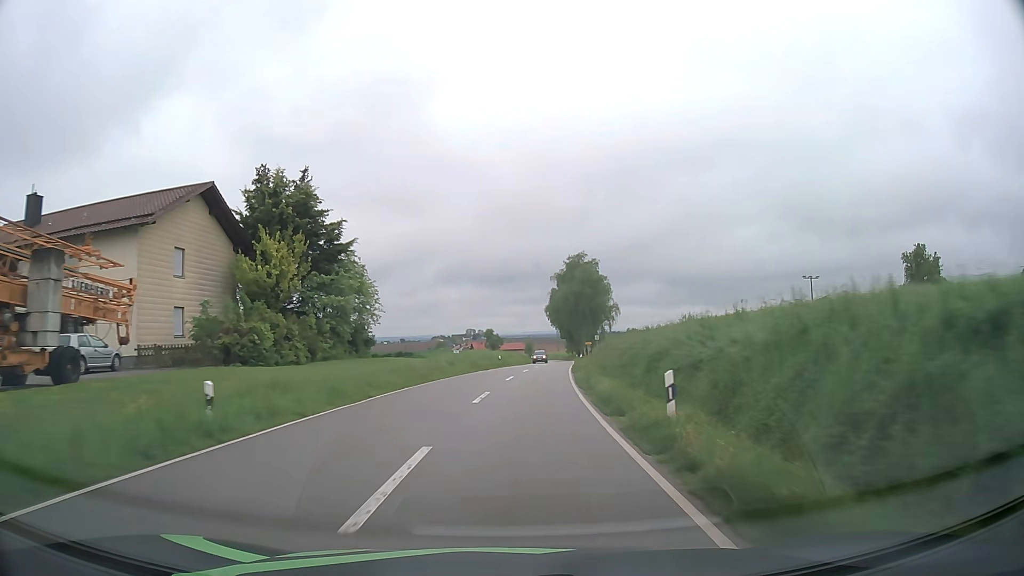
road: tertiary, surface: asphalt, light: Day
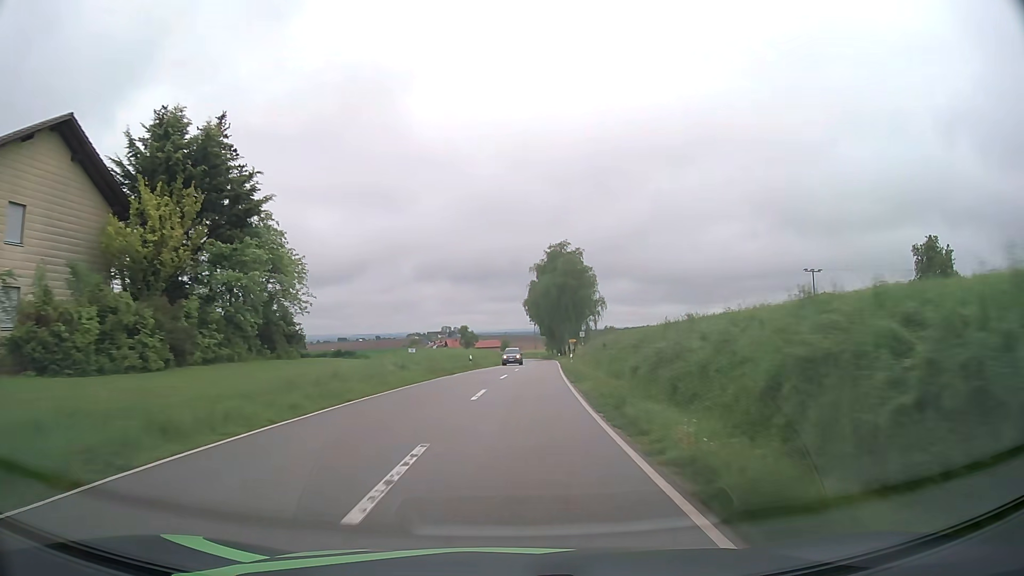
(+0.2, +11.3) m; +2°
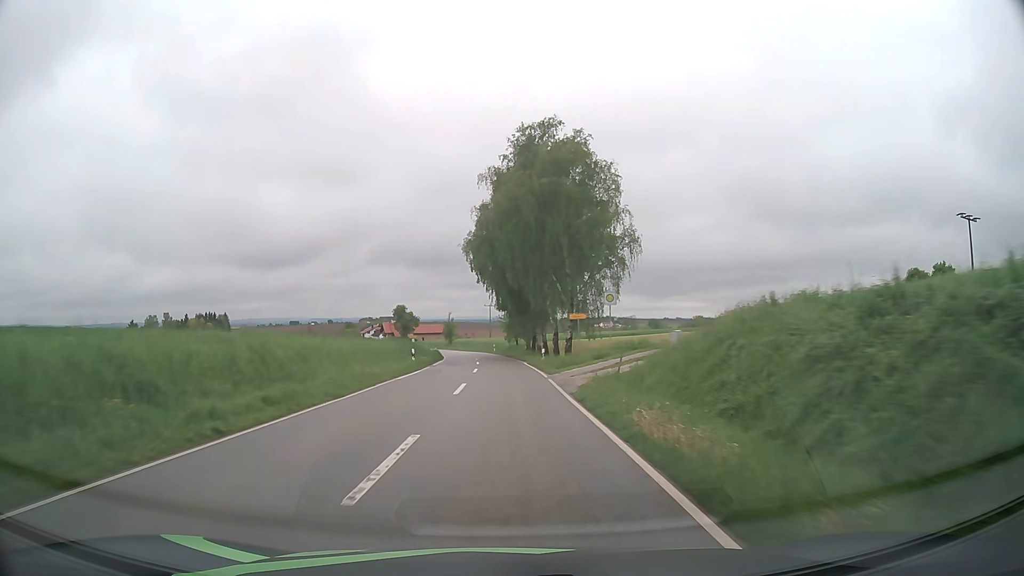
(+3.1, +59.0) m; +4°
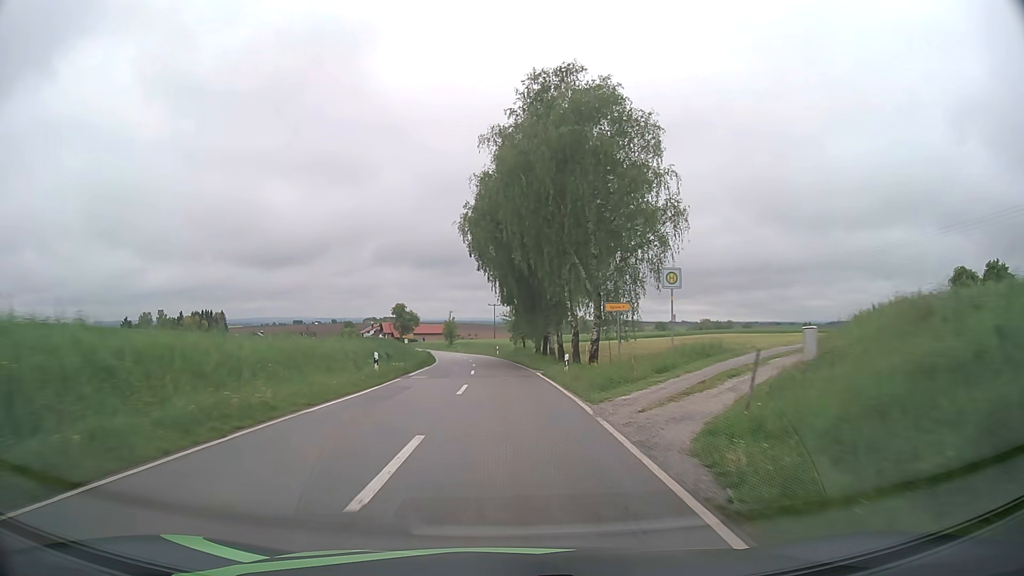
(0.0, +11.9) m; 0°
